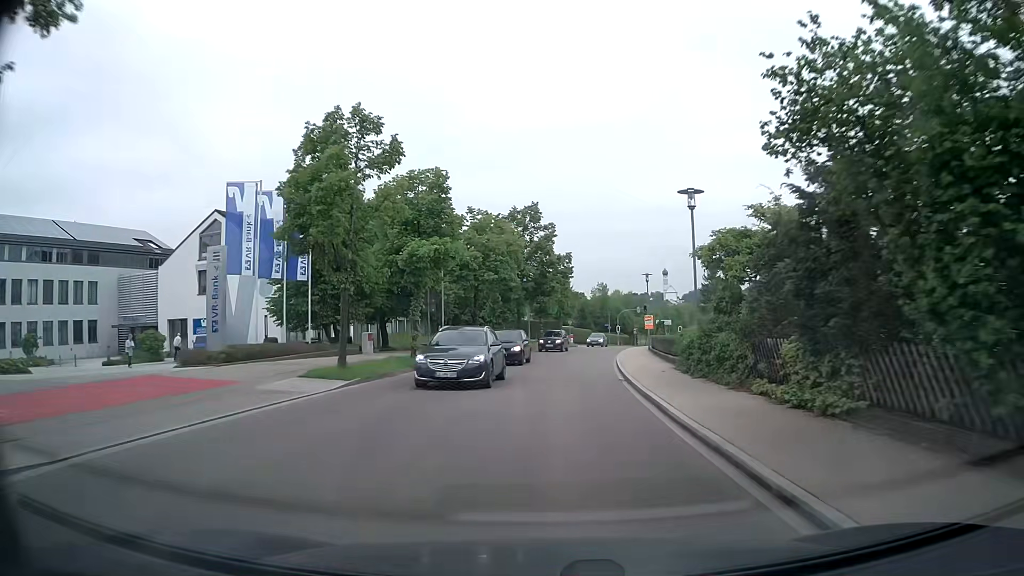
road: tertiary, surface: asphalt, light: Day
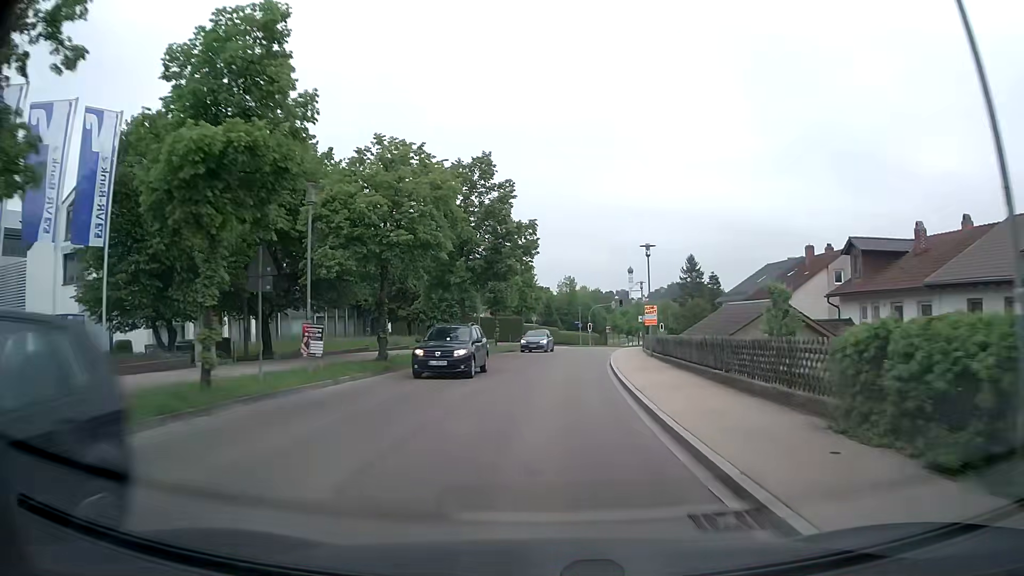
(+0.4, +14.4) m; +3°
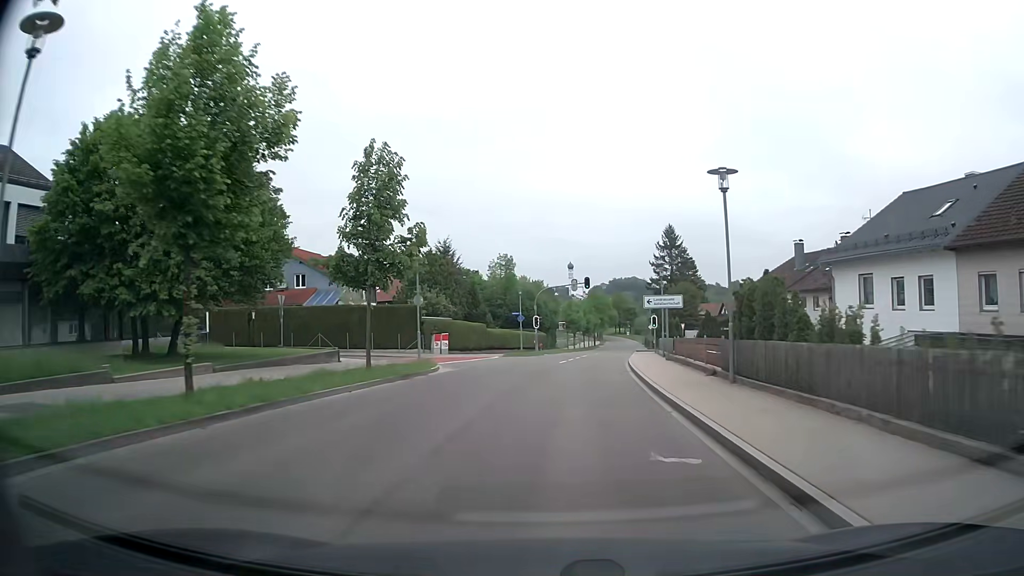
(+1.5, +35.4) m; +5°
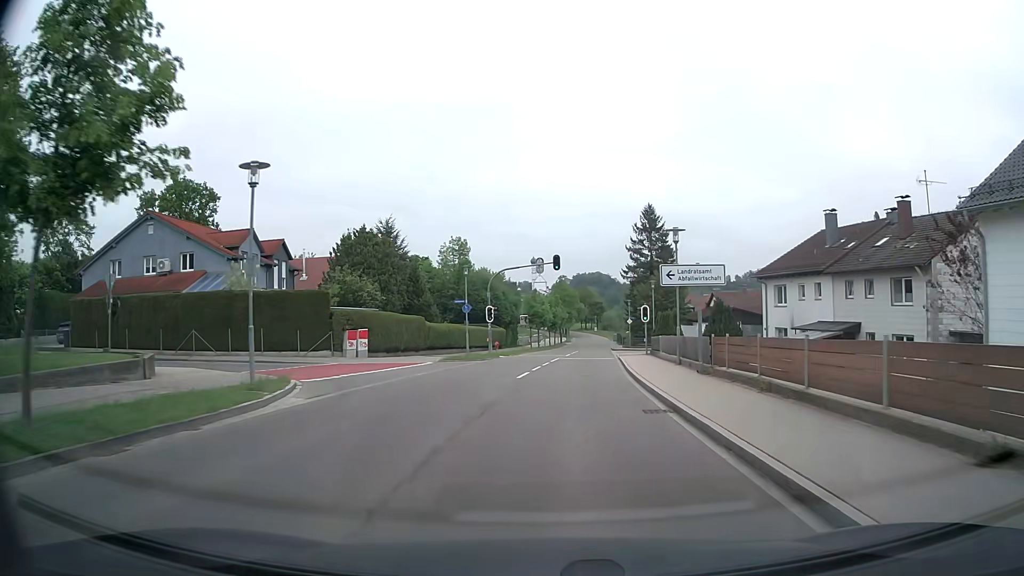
(+0.4, +13.5) m; +3°
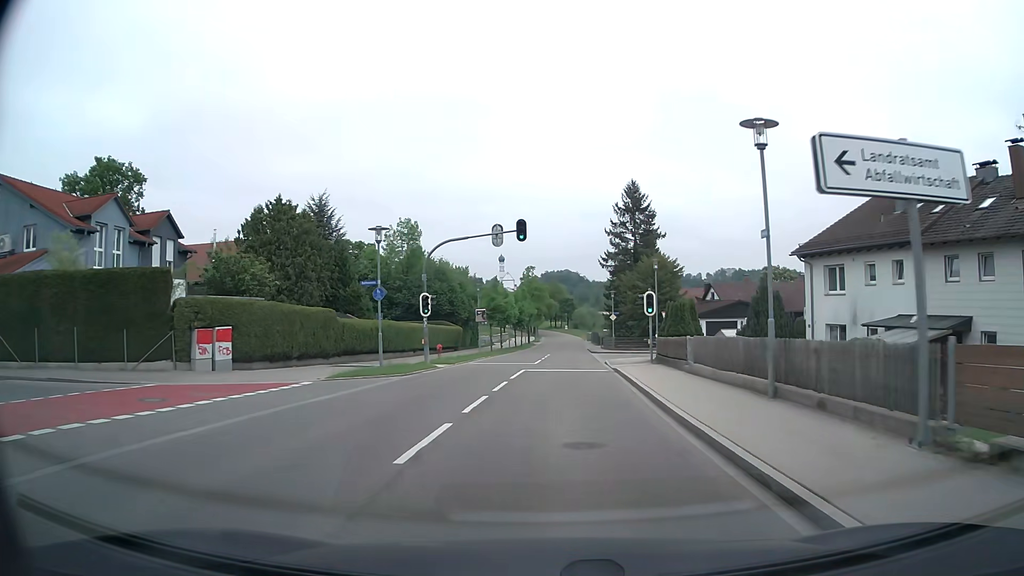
(+0.3, +13.3) m; +3°
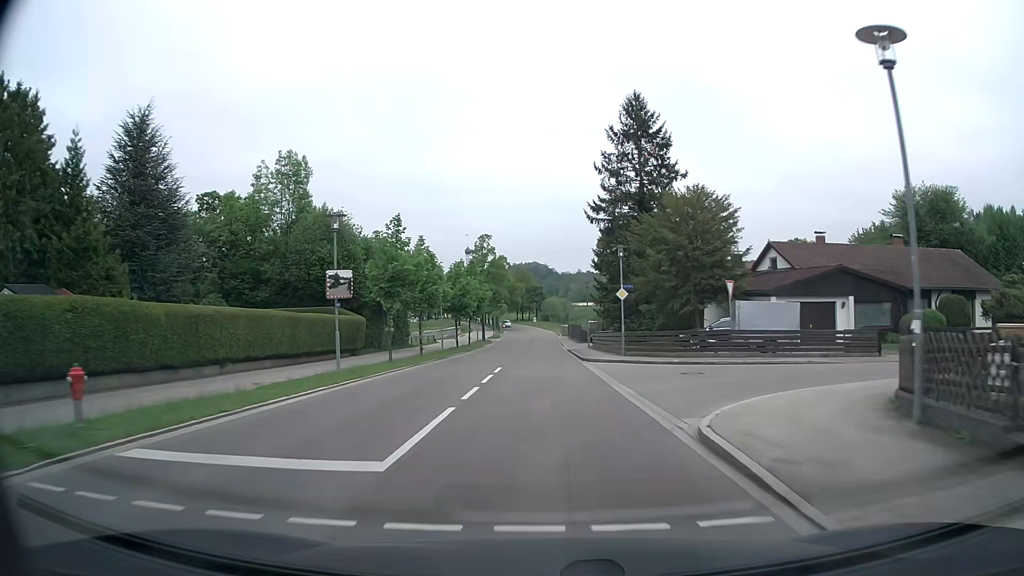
(+0.8, +26.7) m; +3°
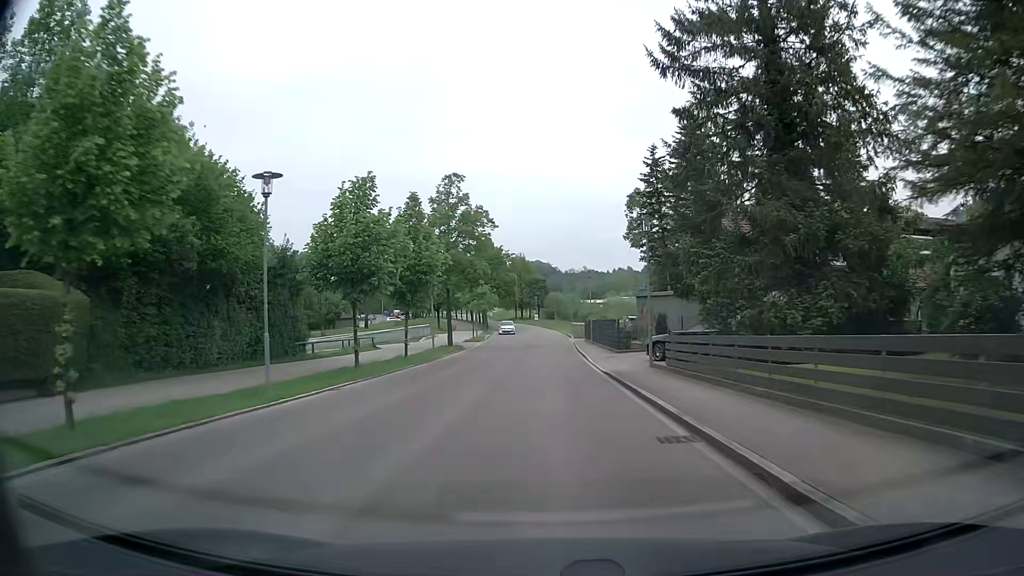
(-0.4, +27.9) m; -1°
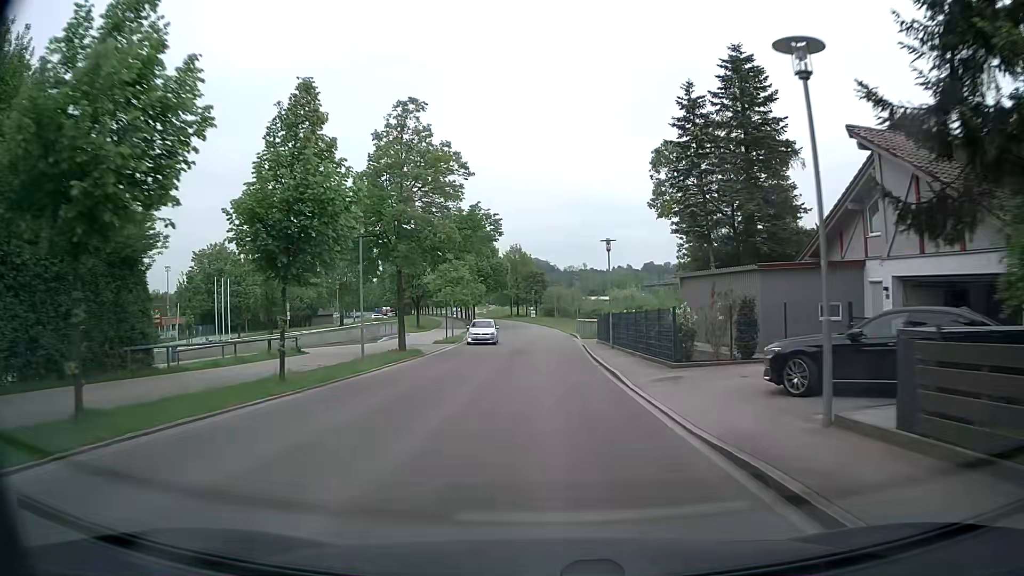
(0.0, +14.4) m; 0°
(0, +10) (0, +20) (0, +30) (0, +40) (0, +50) (0, +60) (0, +70) (-1, +80) (-2, +90) (-4, +100) m
